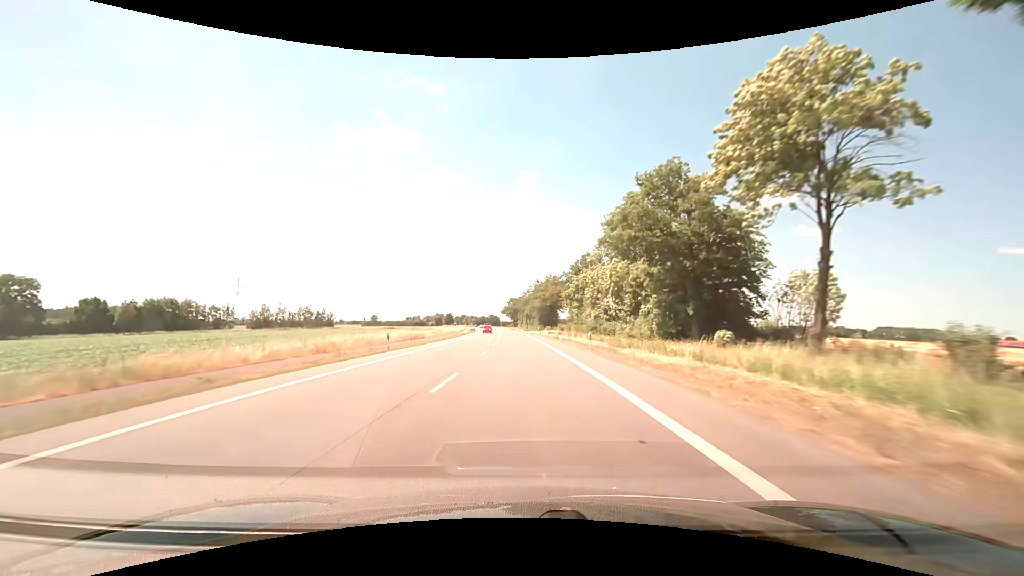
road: primary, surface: asphalt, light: Day
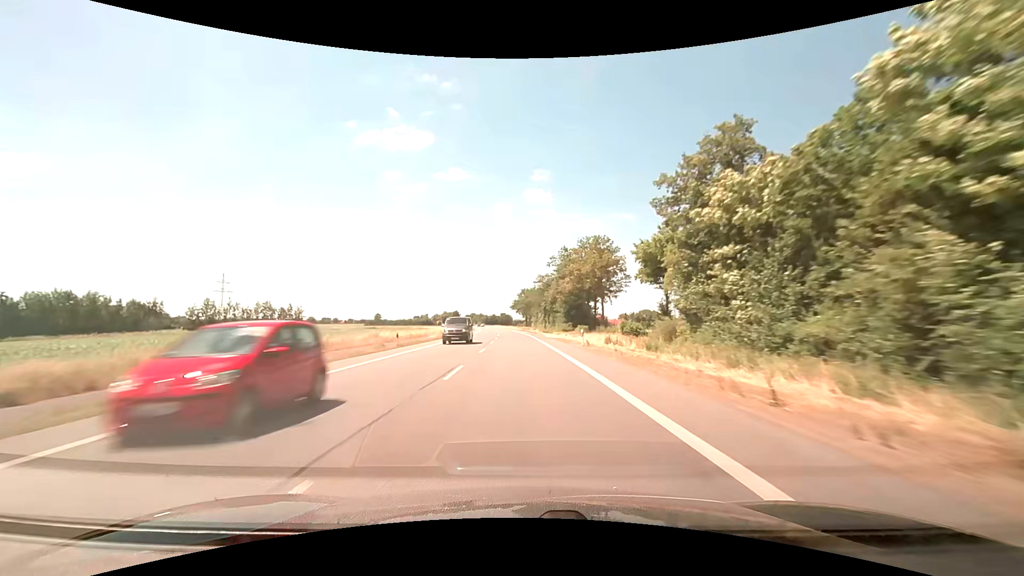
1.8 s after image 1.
(-0.7, +47.2) m; -2°
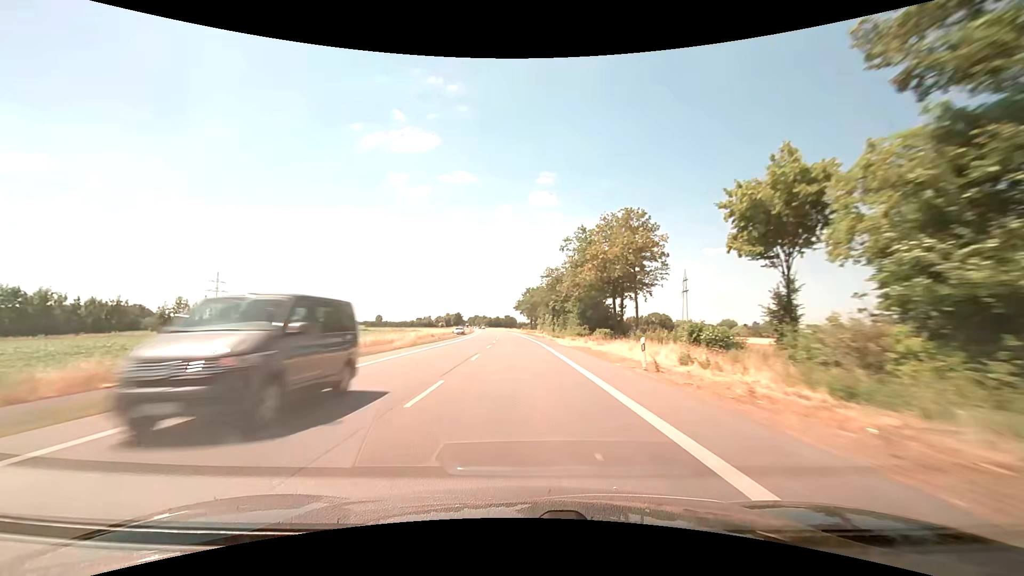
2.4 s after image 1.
(-0.1, +15.8) m; -1°
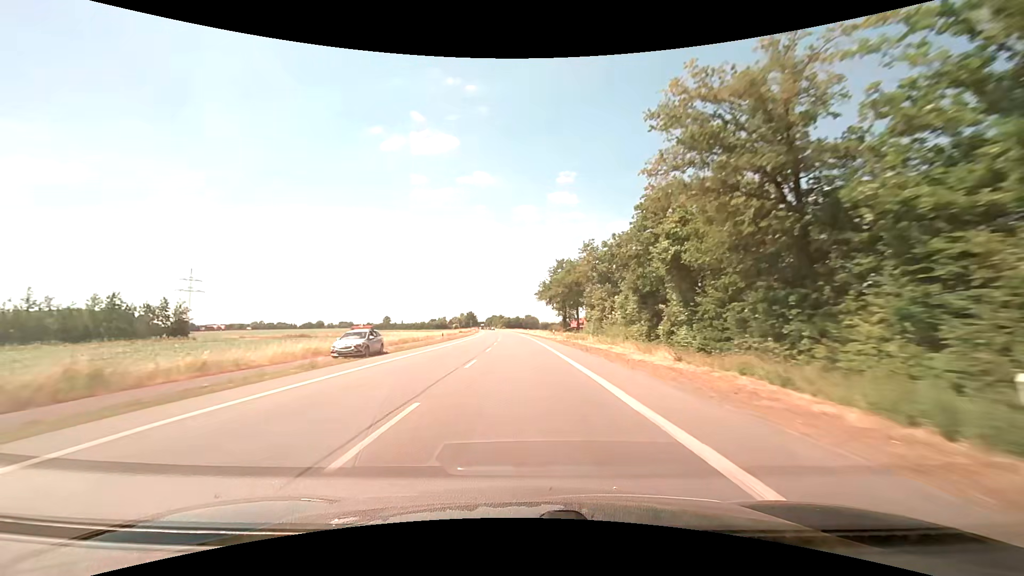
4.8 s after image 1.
(-1.1, +63.4) m; -2°
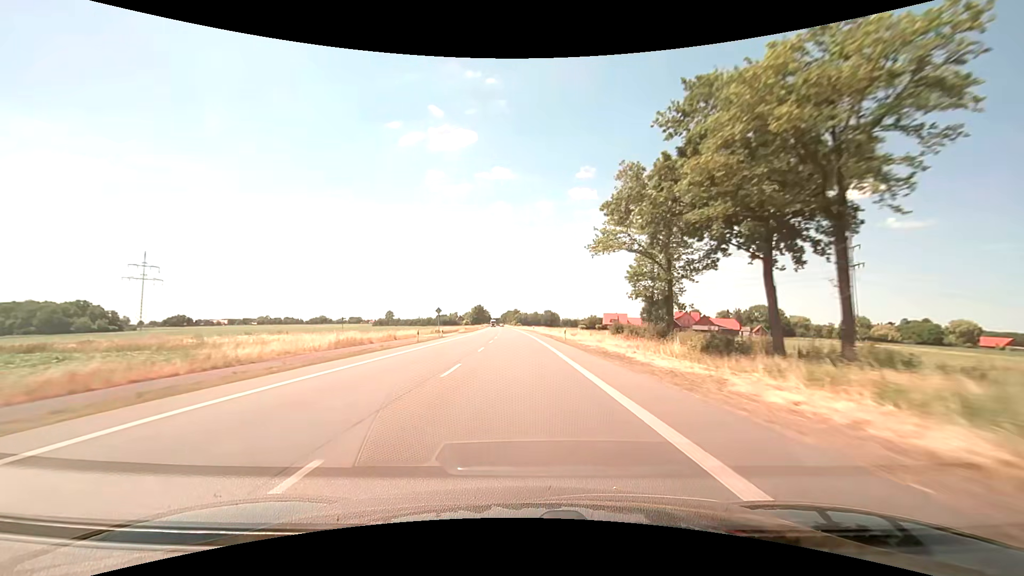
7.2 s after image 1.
(-1.3, +63.7) m; -2°
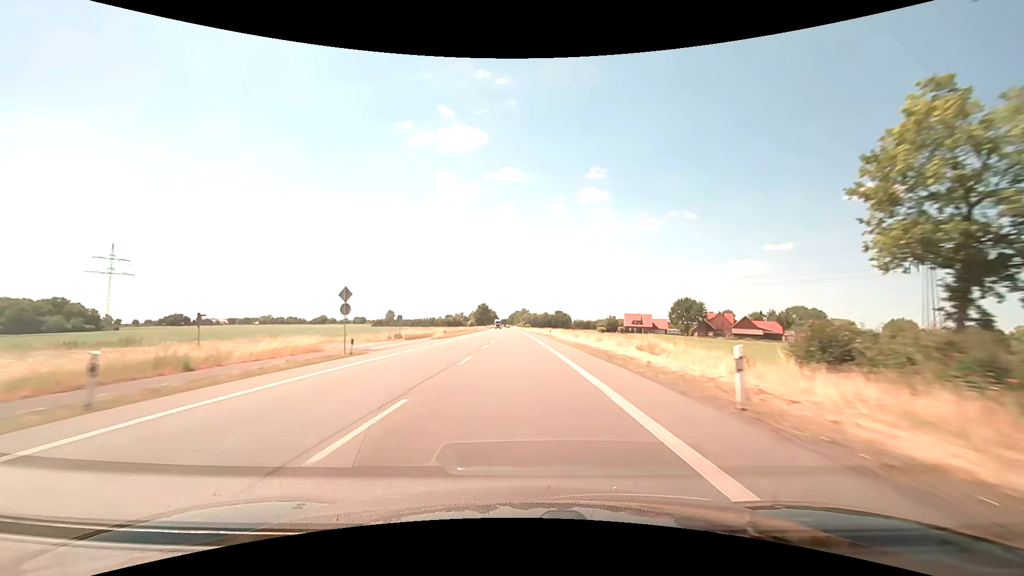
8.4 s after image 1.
(-0.3, +31.9) m; -1°
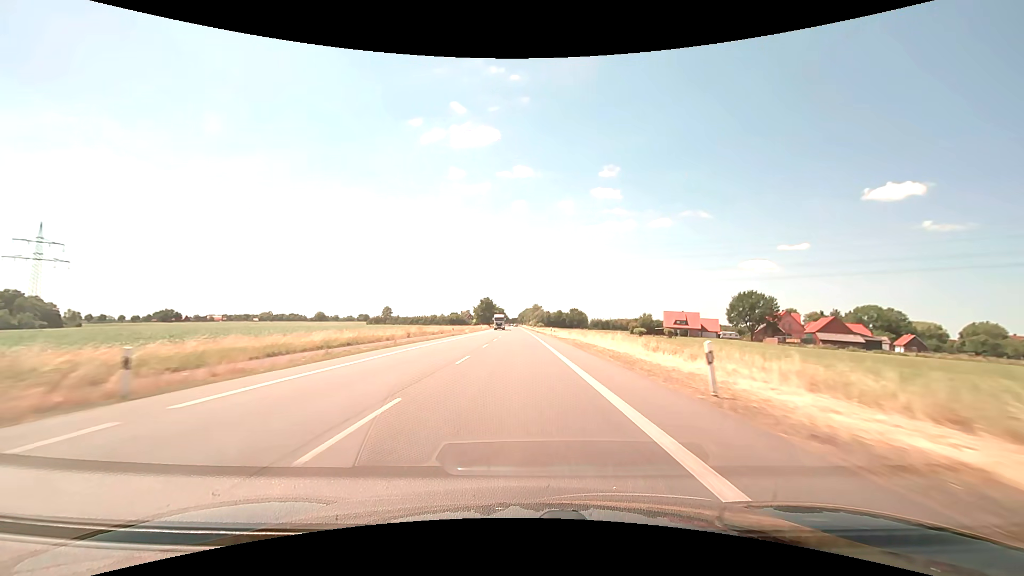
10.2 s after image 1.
(-0.5, +47.9) m; -1°
